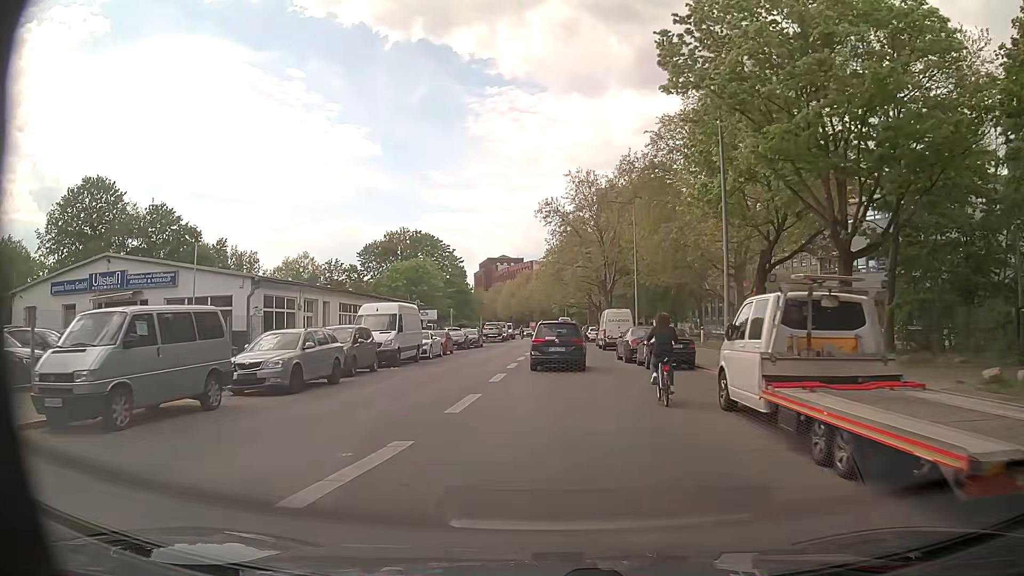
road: tertiary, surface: asphalt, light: Day
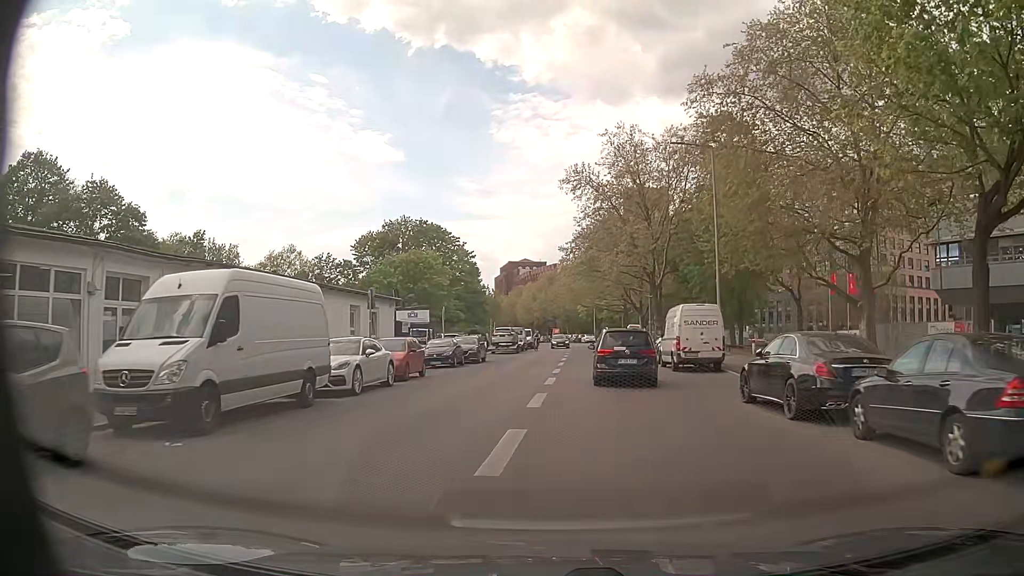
(-0.5, +17.2) m; -2°
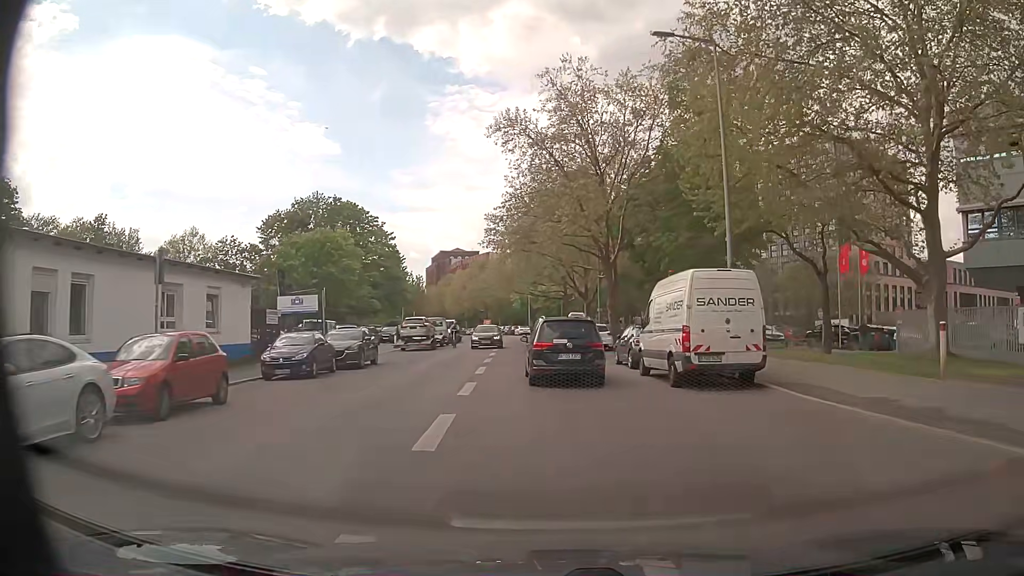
(+0.4, +11.7) m; +5°
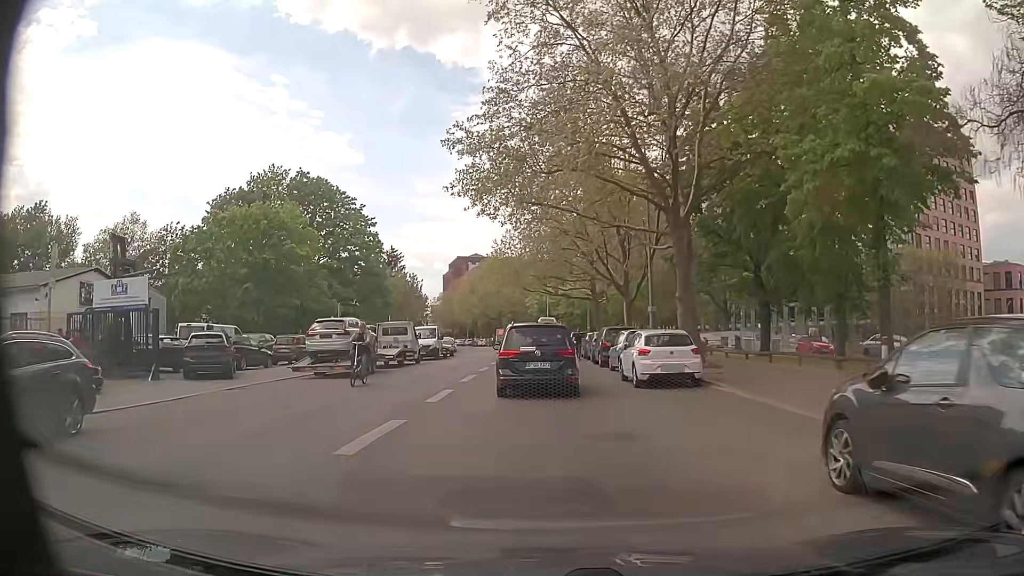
(+0.1, +18.7) m; -3°
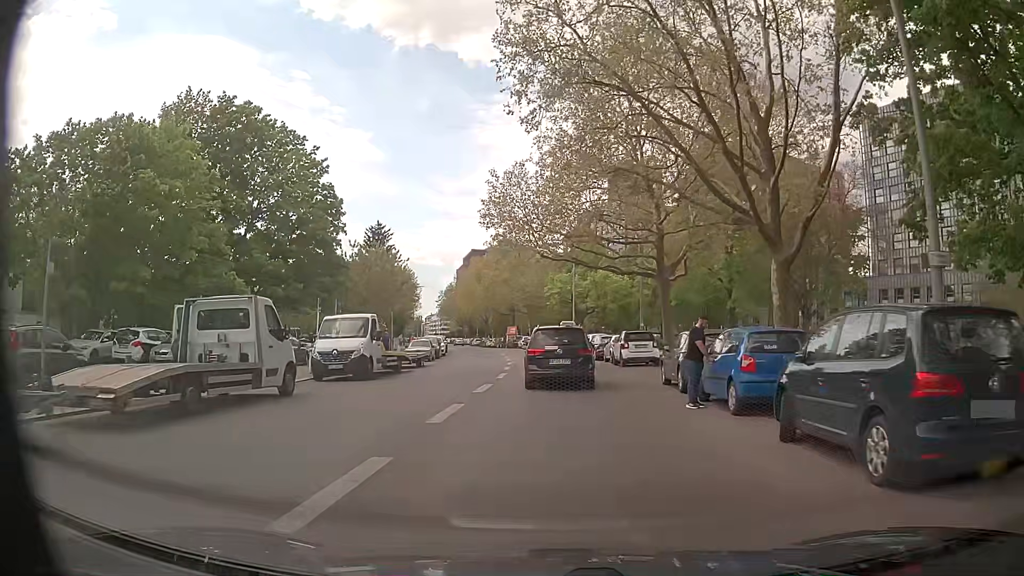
(-0.5, +22.0) m; -1°
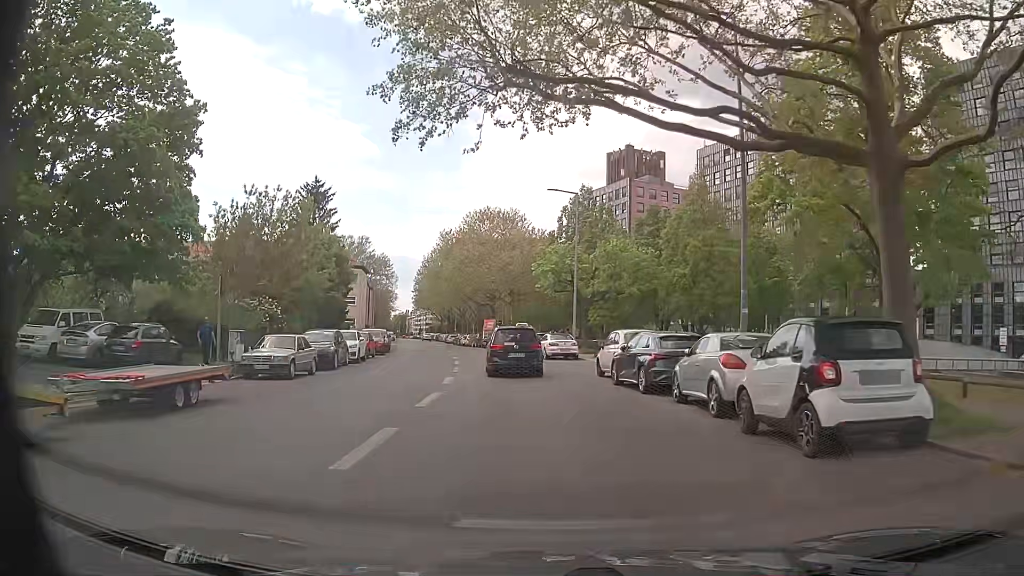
(+0.2, +21.9) m; 0°
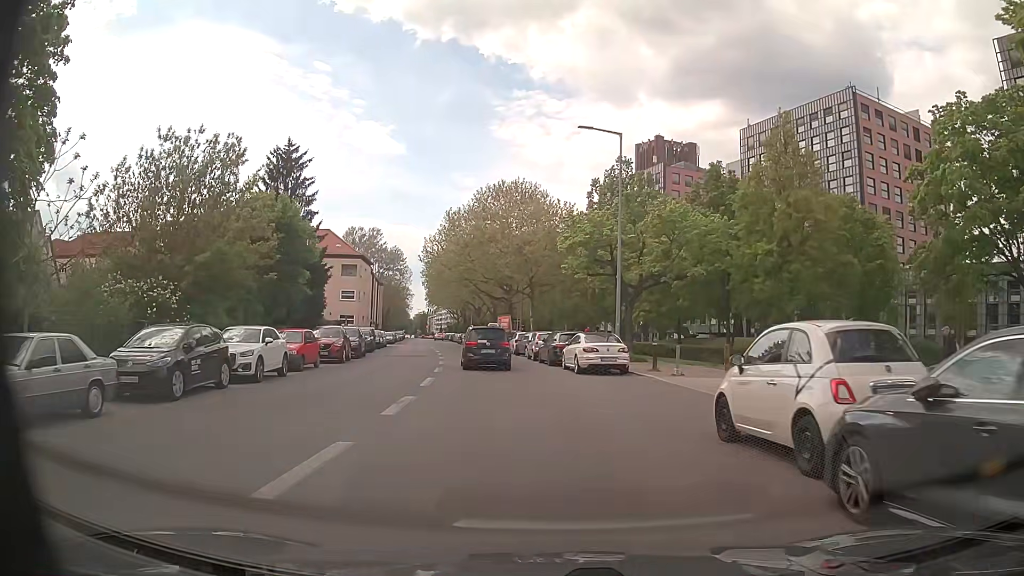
(+0.1, +13.5) m; -1°
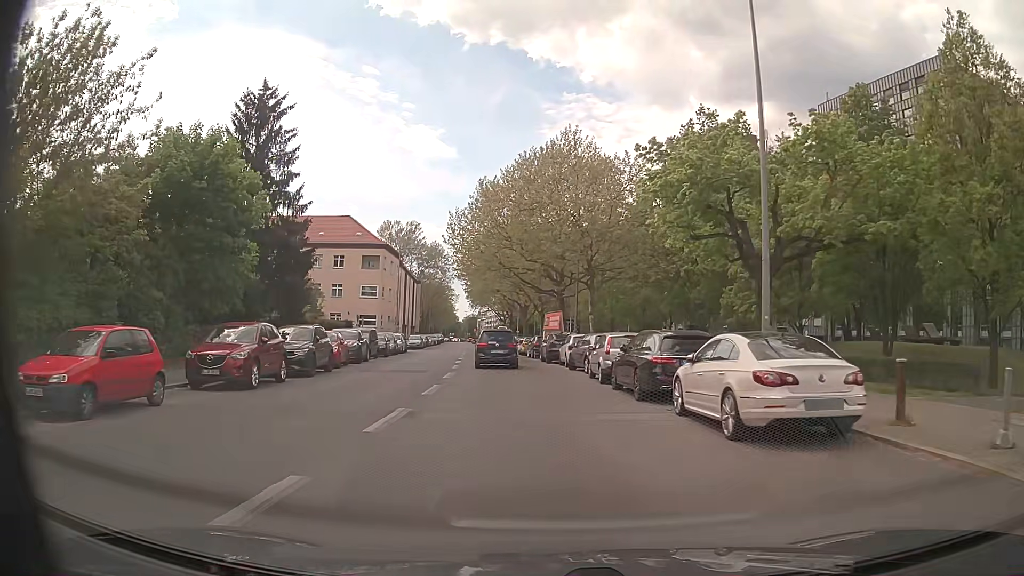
(-0.7, +14.5) m; -4°
(0, +10) (-1, +20) (-2, +30) (-3, +40) (-4, +50) (-6, +60) (-7, +70) (-8, +80) (-9, +90) (-10, +99) m
